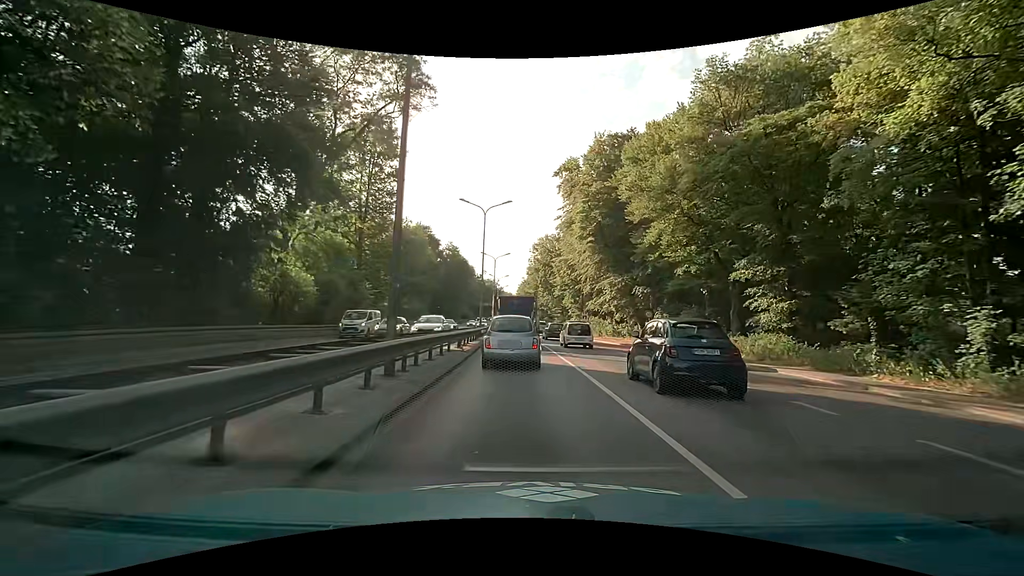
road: trunk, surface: asphalt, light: Day
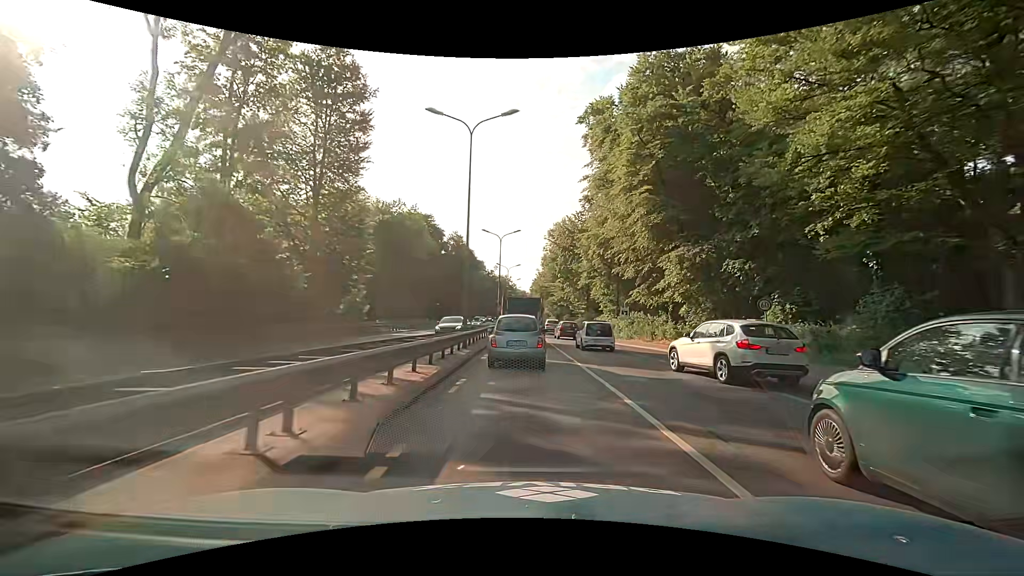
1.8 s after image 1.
(-0.1, +17.1) m; -1°
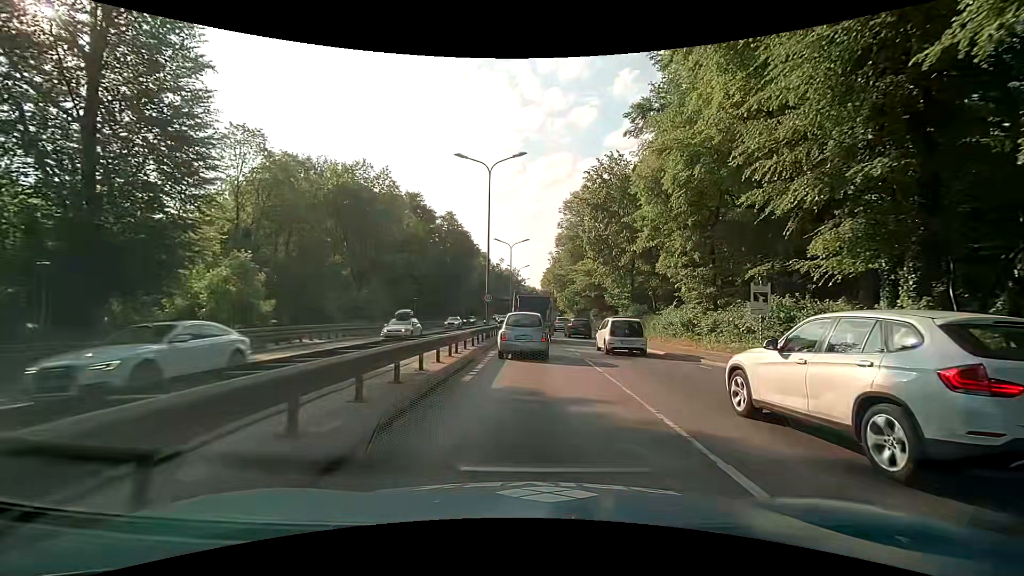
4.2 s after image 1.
(-0.1, +24.3) m; +1°
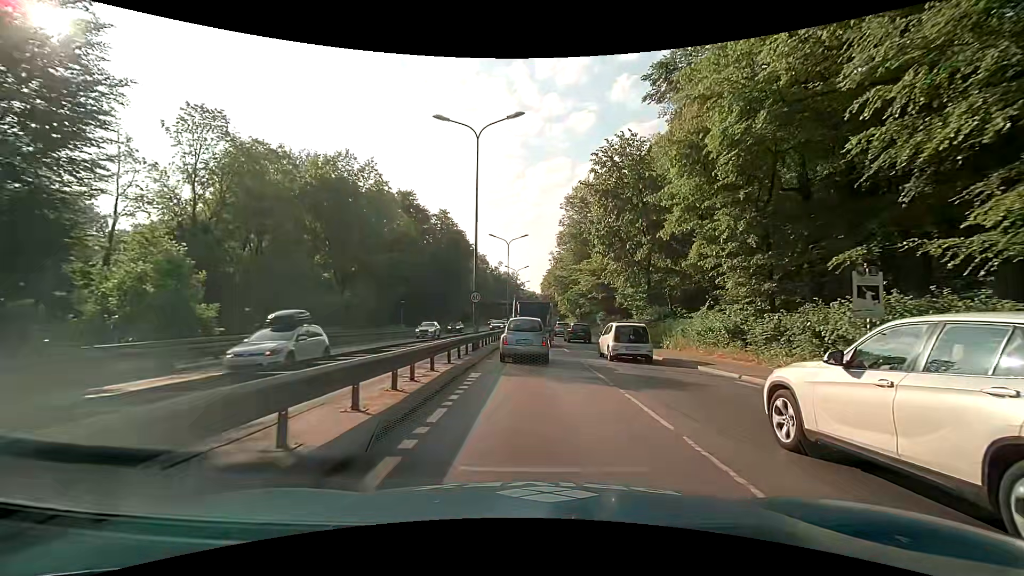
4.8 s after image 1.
(-0.2, +6.3) m; -1°
